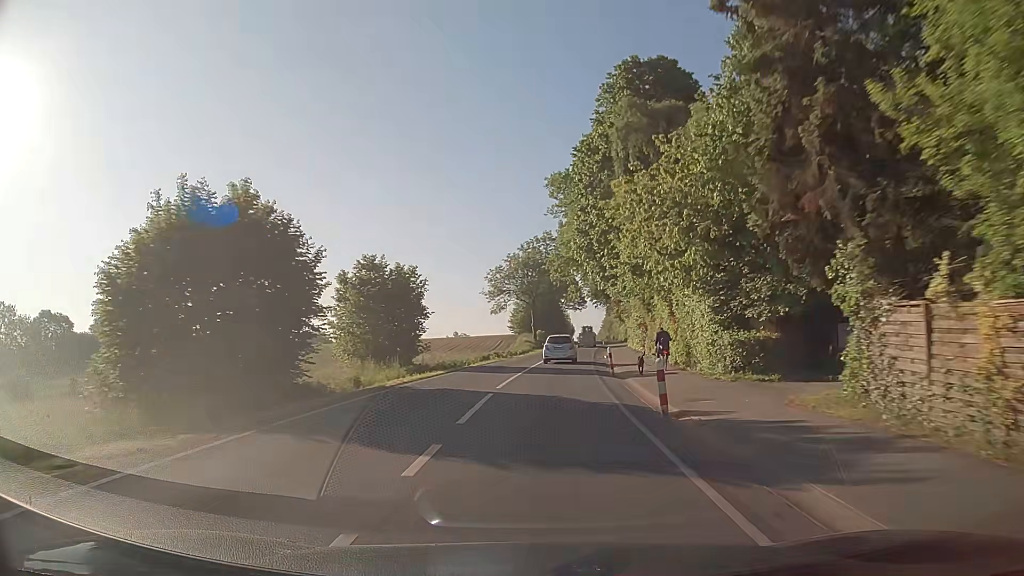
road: secondary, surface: asphalt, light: Day
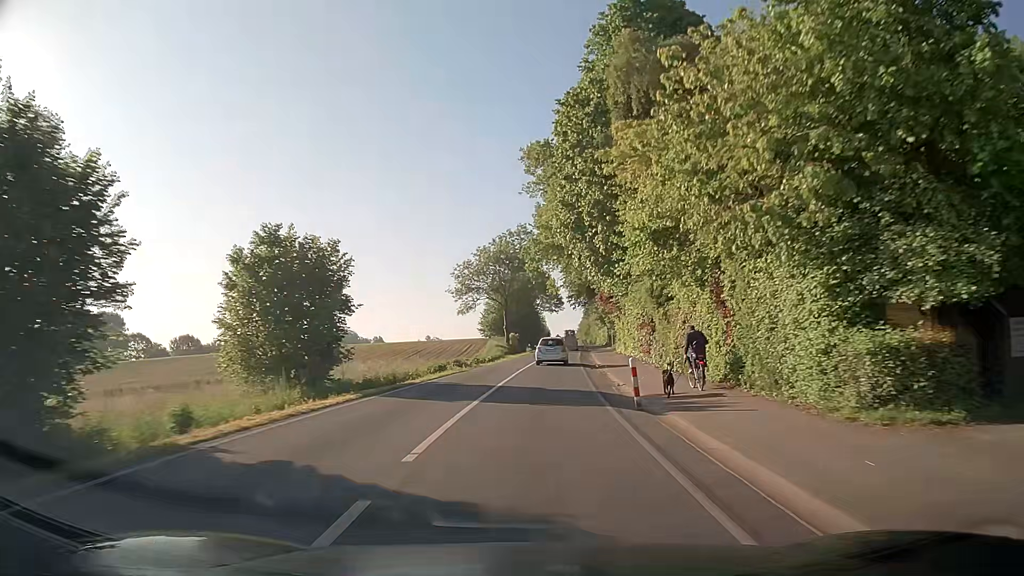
(+0.2, +10.7) m; +2°
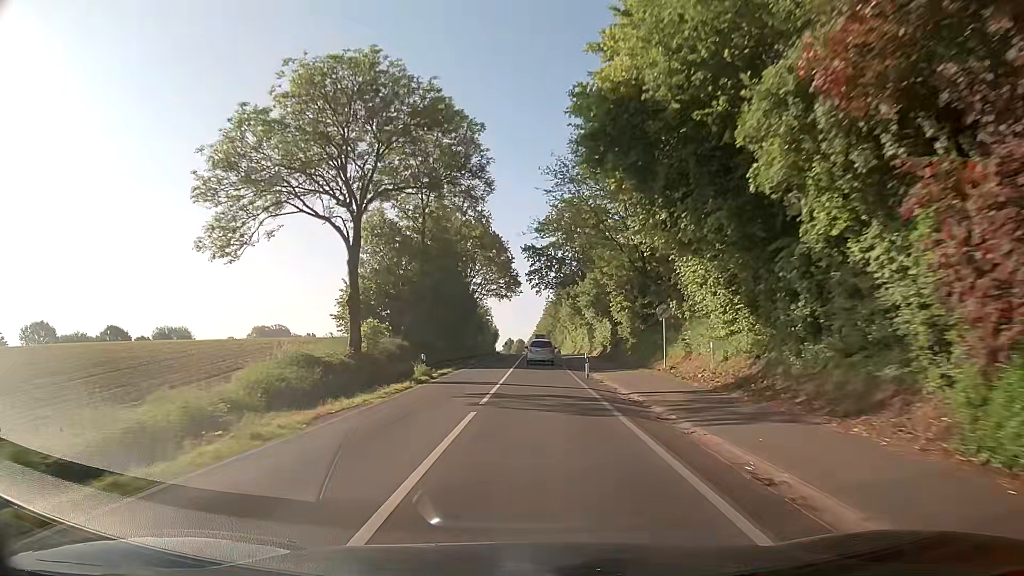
(+2.3, +55.1) m; +4°
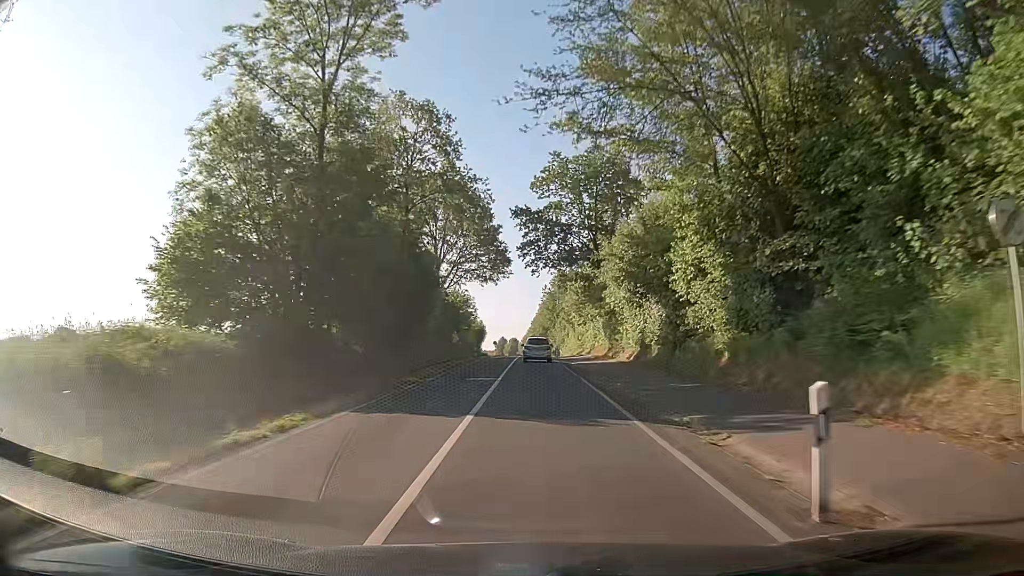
(0.0, +22.8) m; 0°
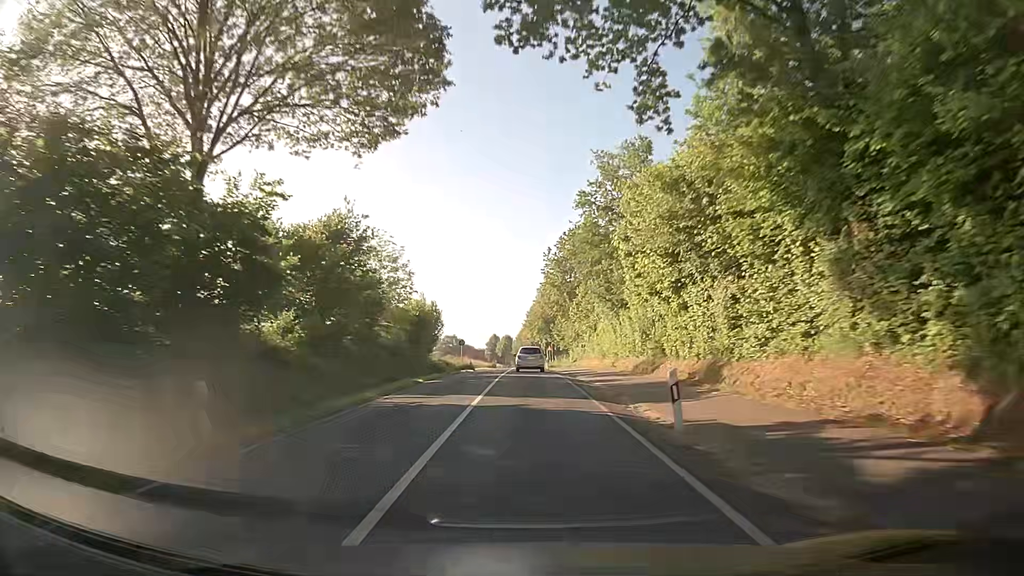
(+0.3, +47.2) m; 0°
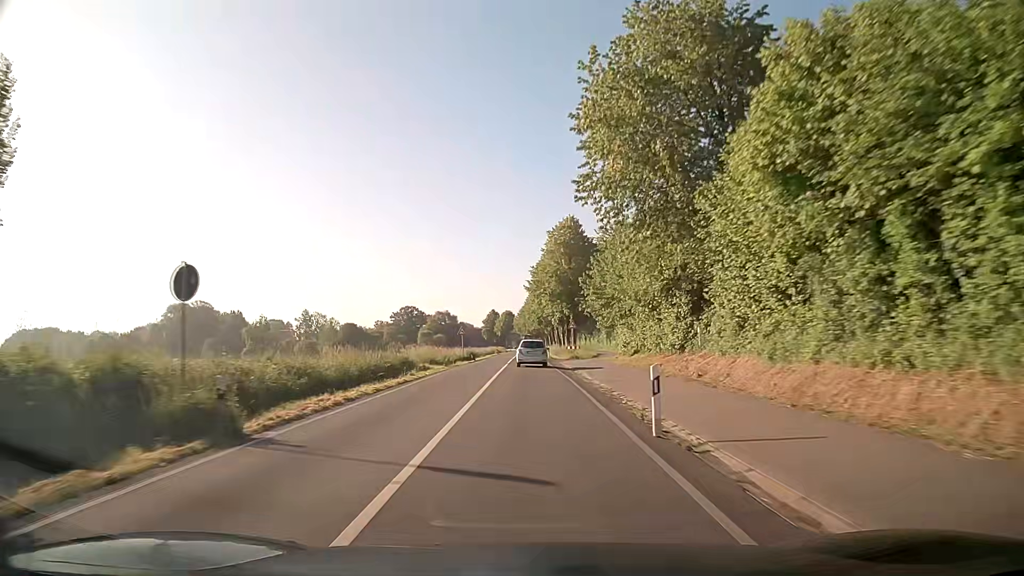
(-0.2, +49.5) m; -1°
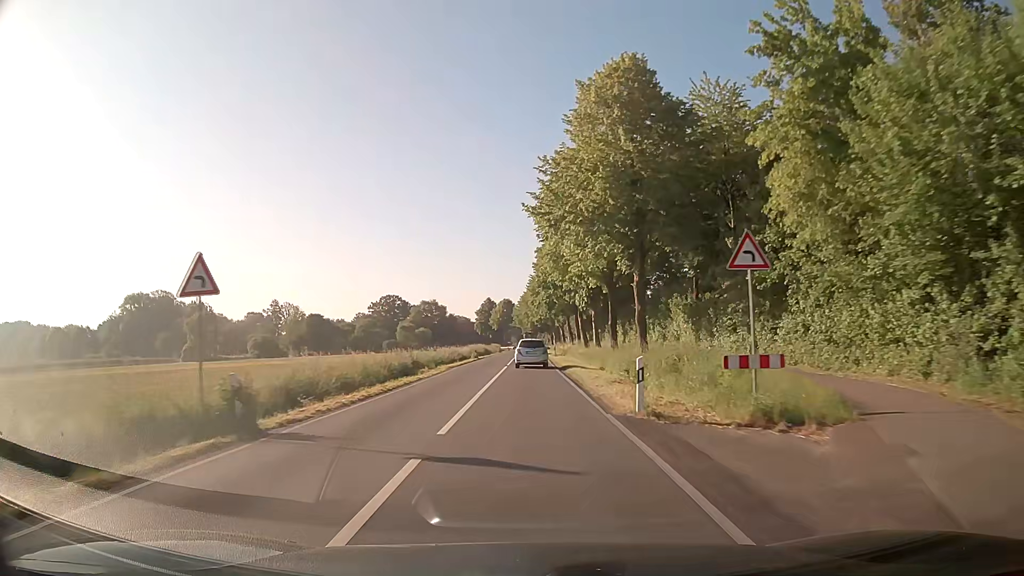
(0.0, +49.1) m; 0°
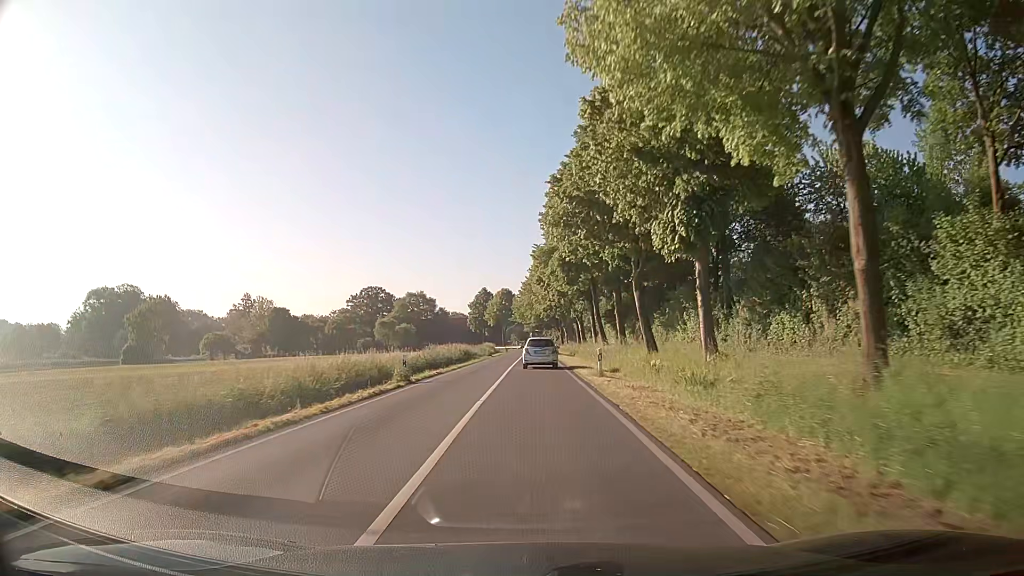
(0.0, +36.3) m; 0°
(0, +10) (0, +20) (0, +30) (0, +40) (0, +50) (0, +60) (+1, +70) (+1, +80) (+1, +90) (+1, +100) m
